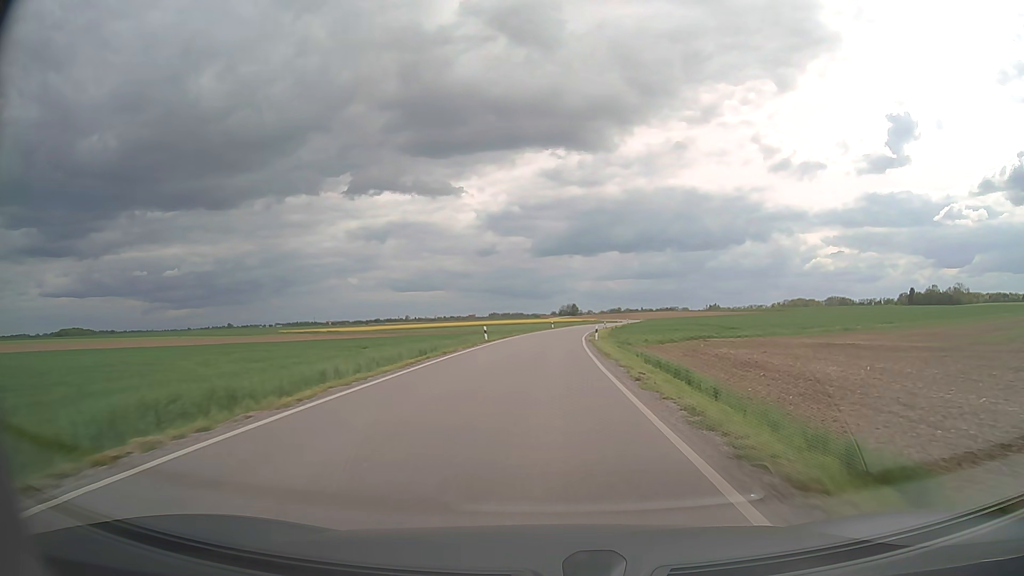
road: secondary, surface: asphalt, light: Day
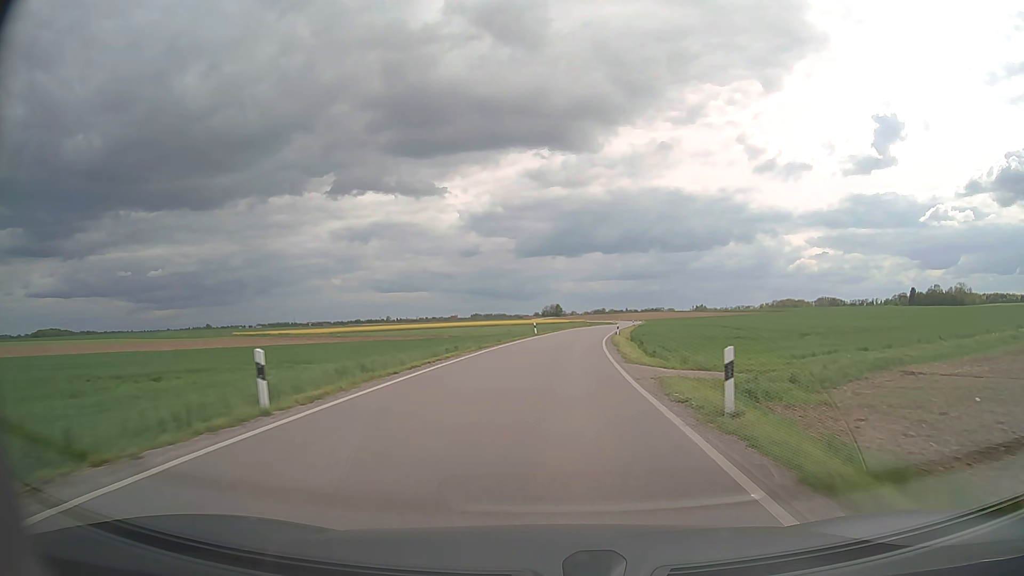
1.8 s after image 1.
(+0.1, +32.2) m; +1°
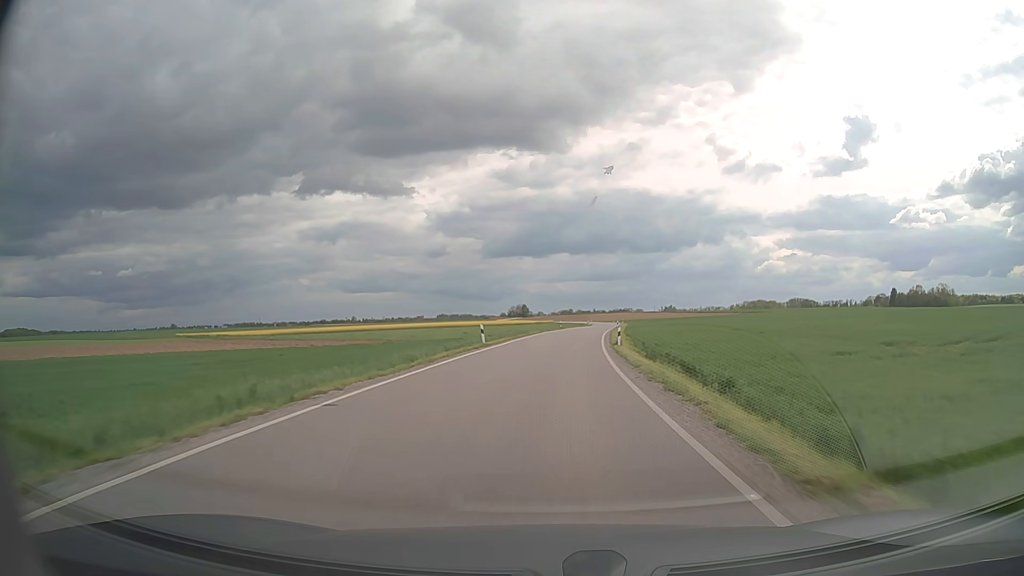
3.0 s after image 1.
(+0.5, +22.1) m; +3°
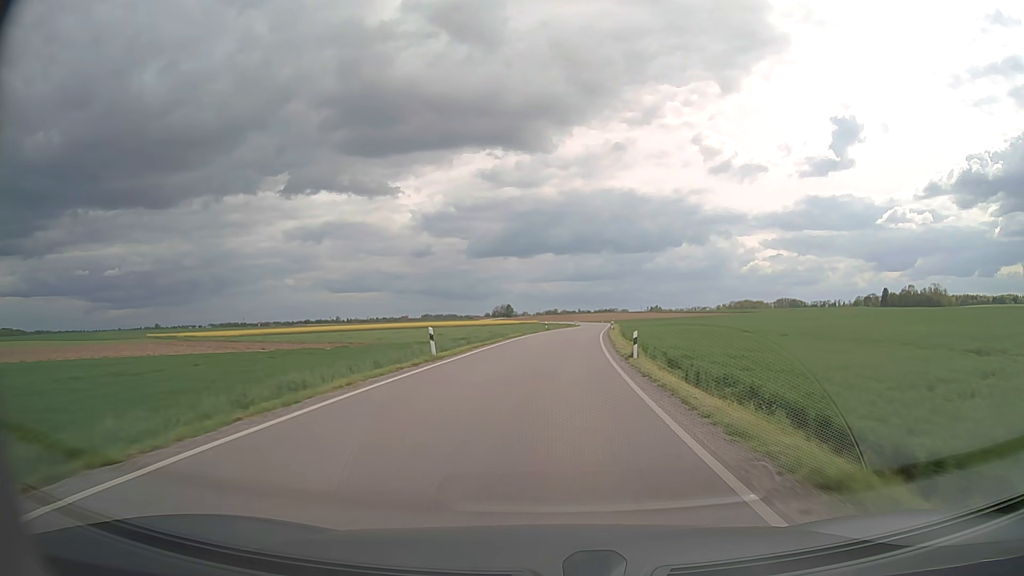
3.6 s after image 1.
(+0.1, +11.2) m; +1°
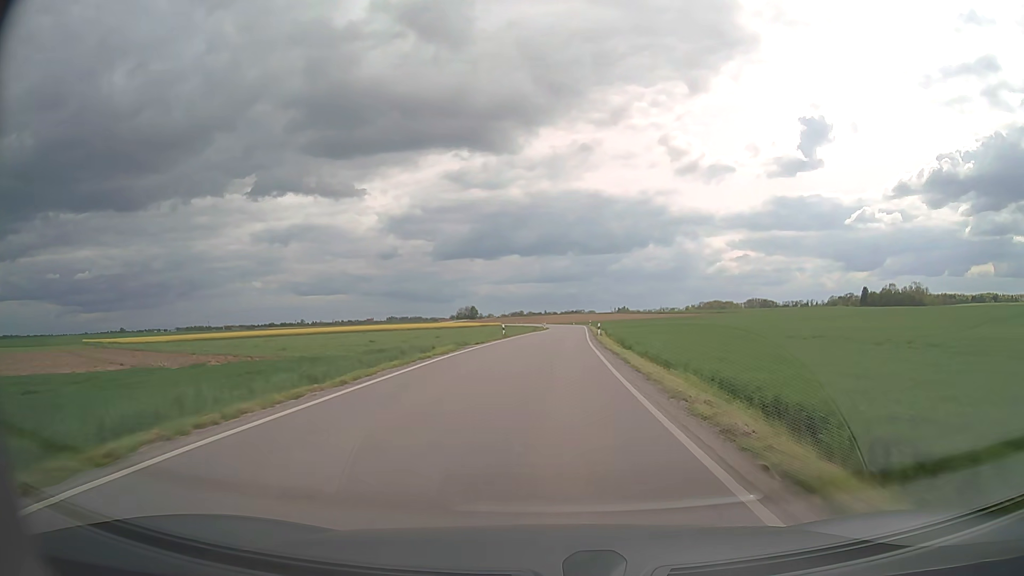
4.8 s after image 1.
(+0.6, +22.8) m; +3°
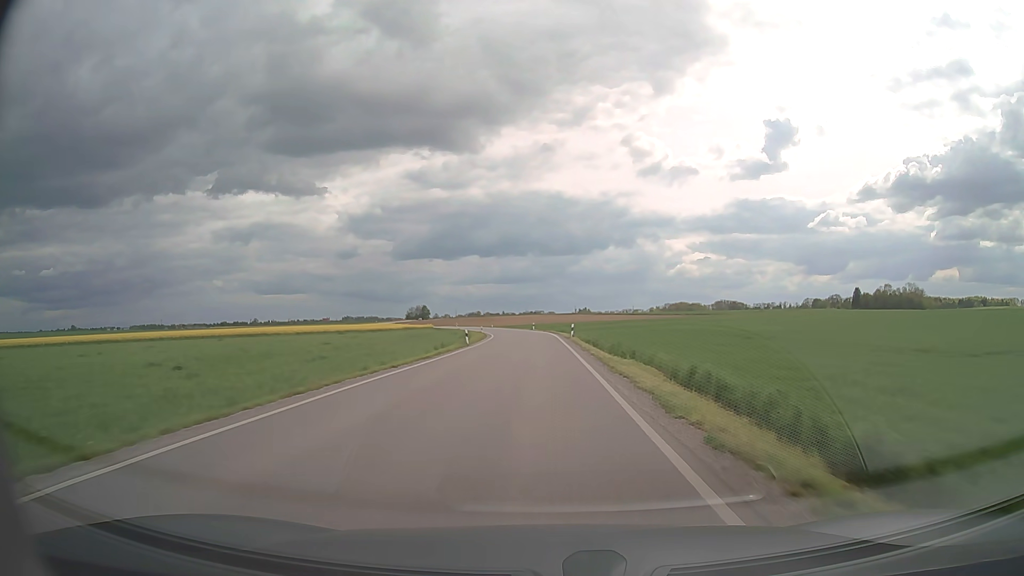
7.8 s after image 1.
(+2.1, +58.6) m; +3°
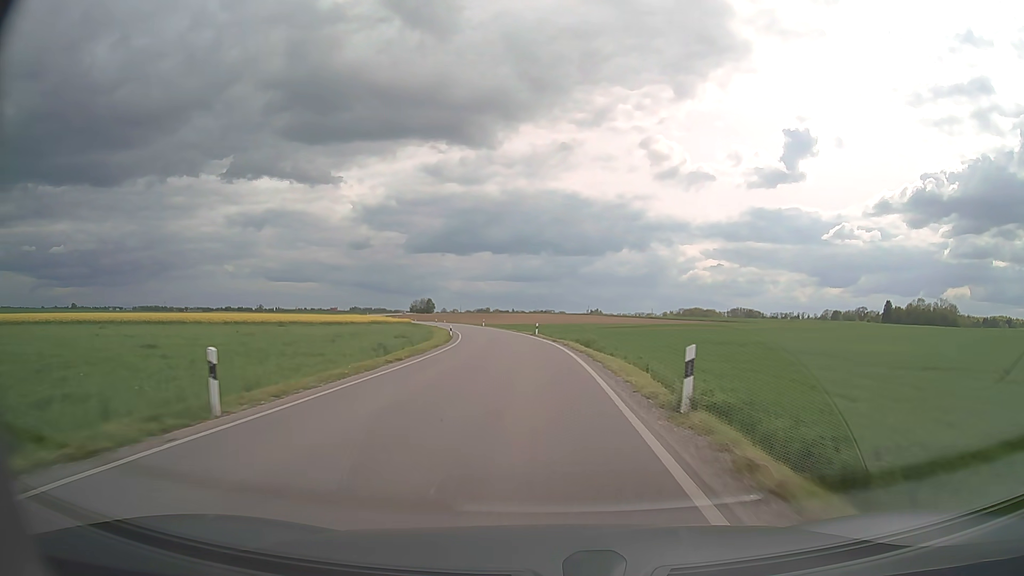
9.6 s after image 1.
(-0.1, +35.0) m; -1°
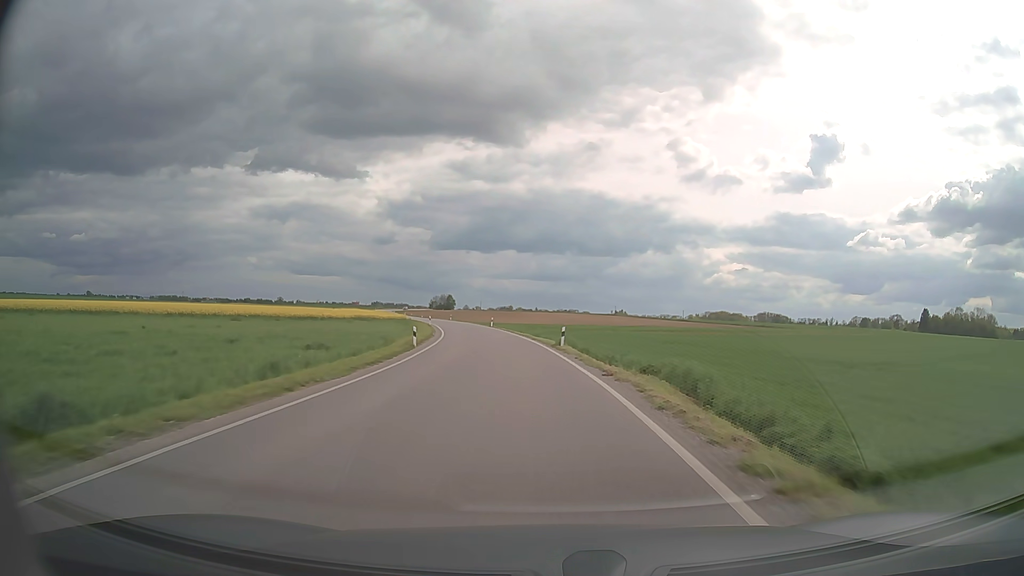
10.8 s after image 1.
(-0.3, +22.6) m; -2°
(0, +10) (0, +20) (-1, +30) (-2, +40) (-3, +50) (-5, +60) (-7, +70) (-9, +79) (-11, +89) (-14, +99) m
